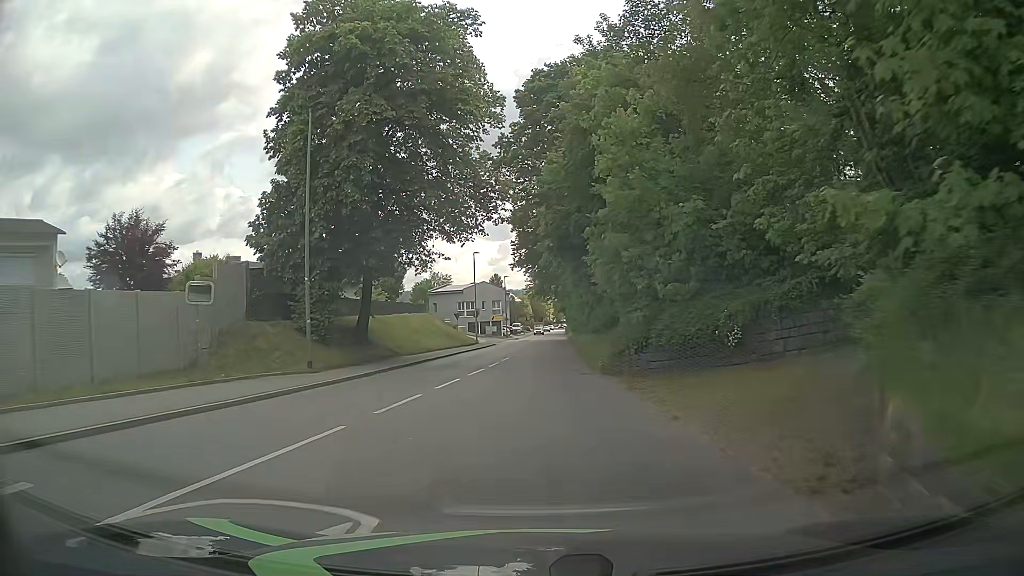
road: tertiary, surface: asphalt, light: Day
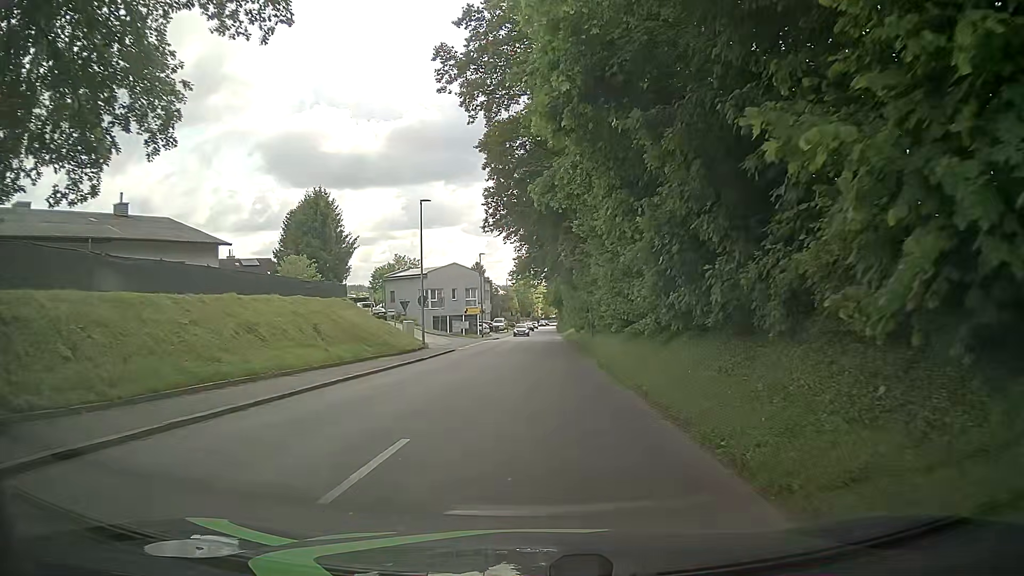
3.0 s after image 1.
(+0.2, +23.4) m; 0°
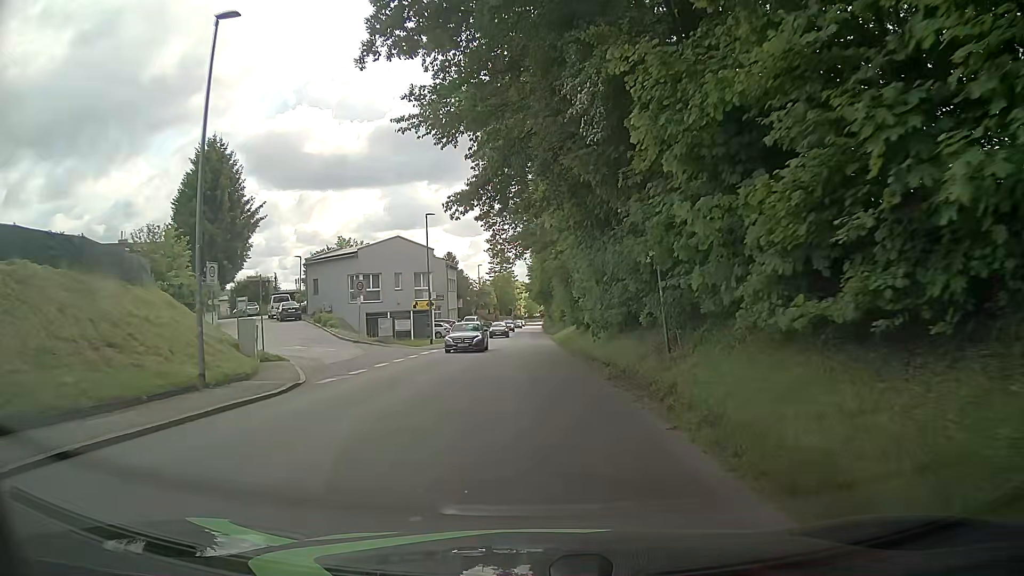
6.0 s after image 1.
(+0.6, +23.4) m; +2°
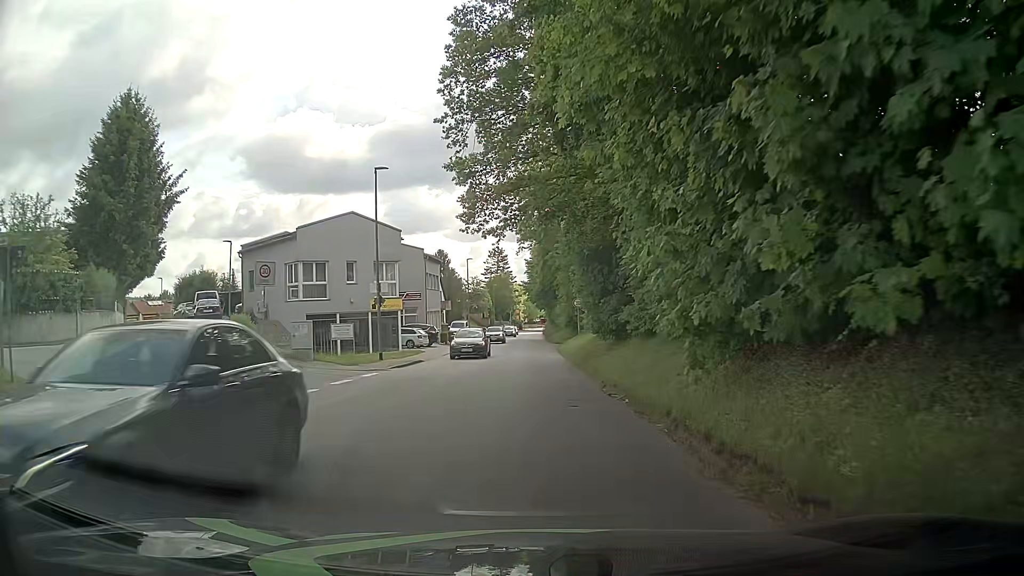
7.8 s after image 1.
(+0.2, +13.9) m; +1°
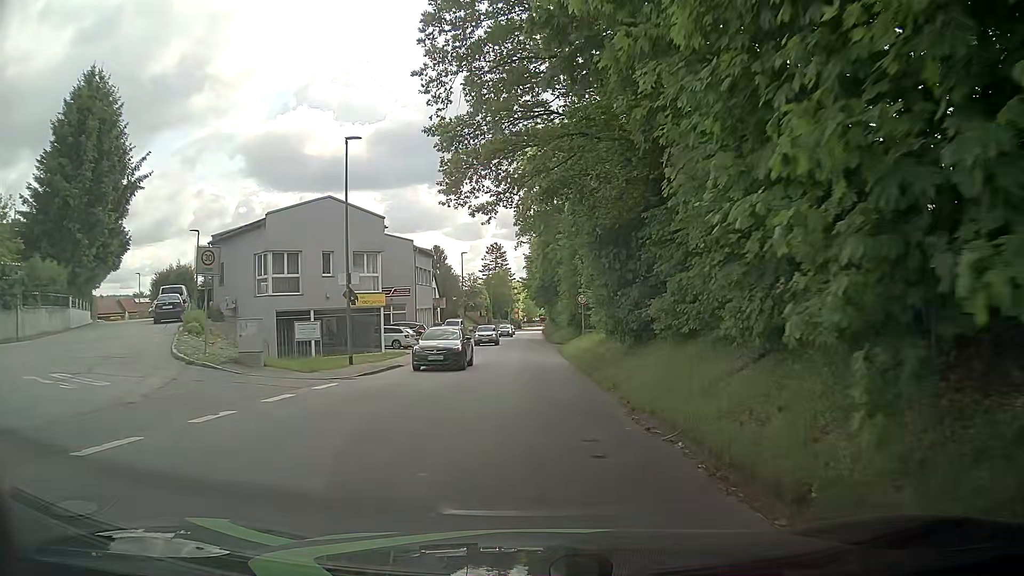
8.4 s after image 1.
(0.0, +4.6) m; 0°
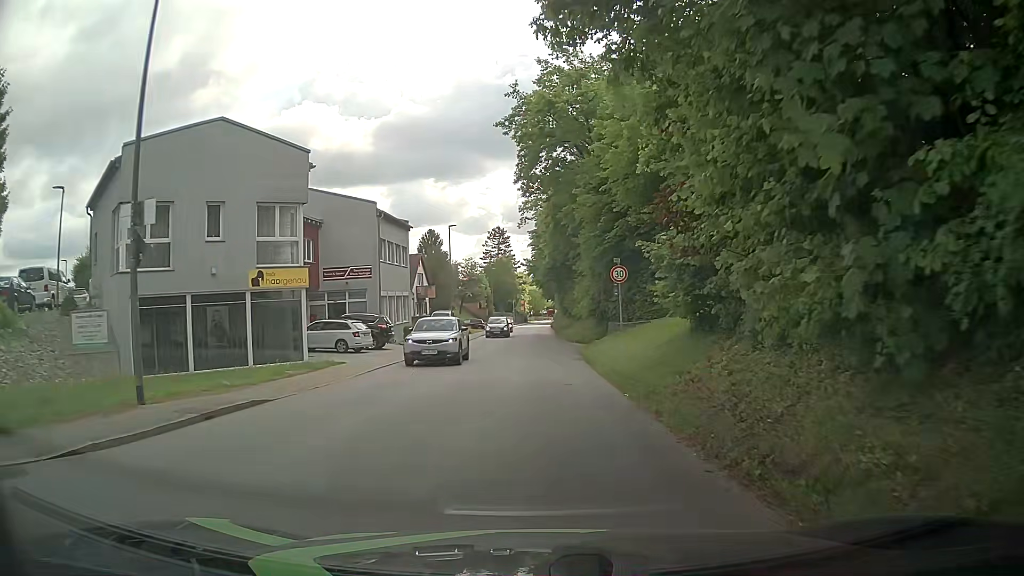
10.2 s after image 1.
(-0.2, +13.9) m; -1°
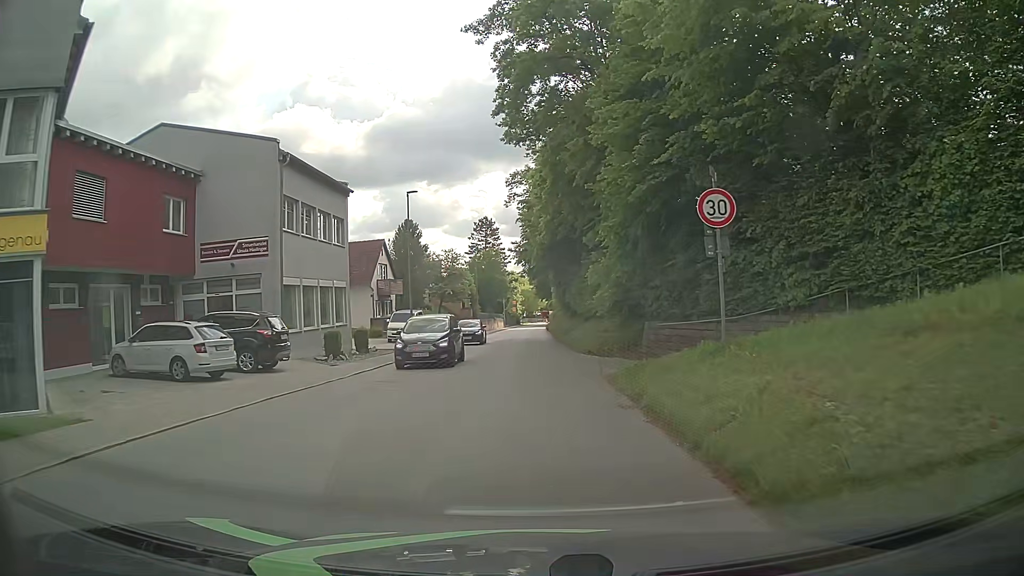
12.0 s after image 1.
(+0.1, +13.9) m; +1°
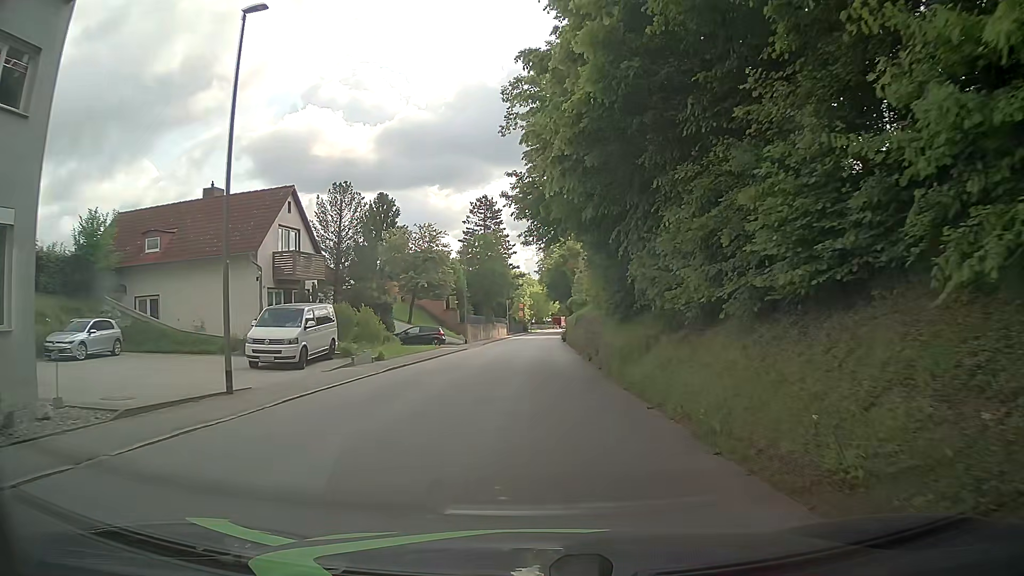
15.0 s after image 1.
(-0.5, +23.1) m; -2°
(0, +10) (0, +20) (0, +30) (+1, +40) (+1, +50) (+1, +60) (+2, +70) (+2, +80) (+3, +90) (+3, +100) m
